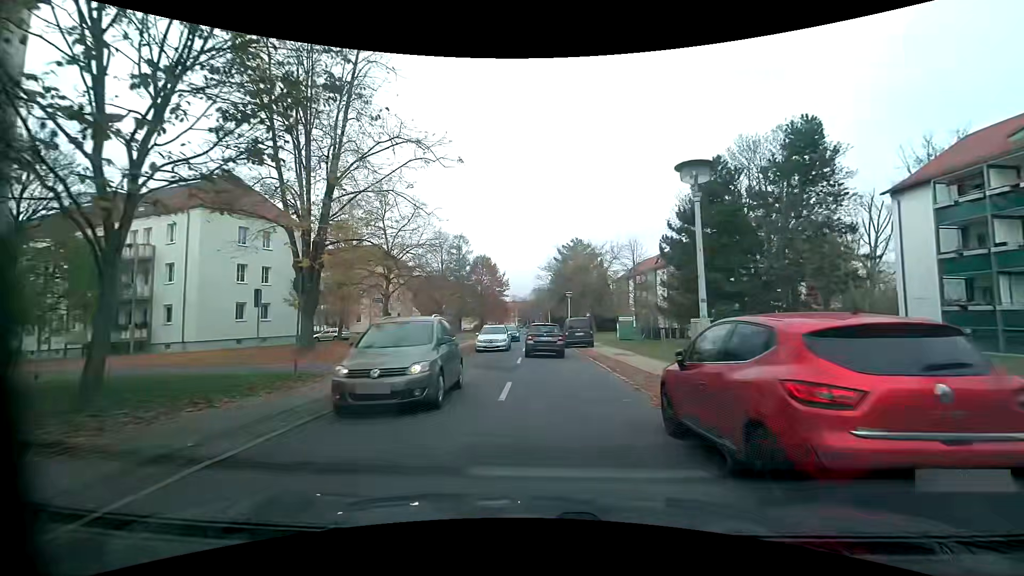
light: Day
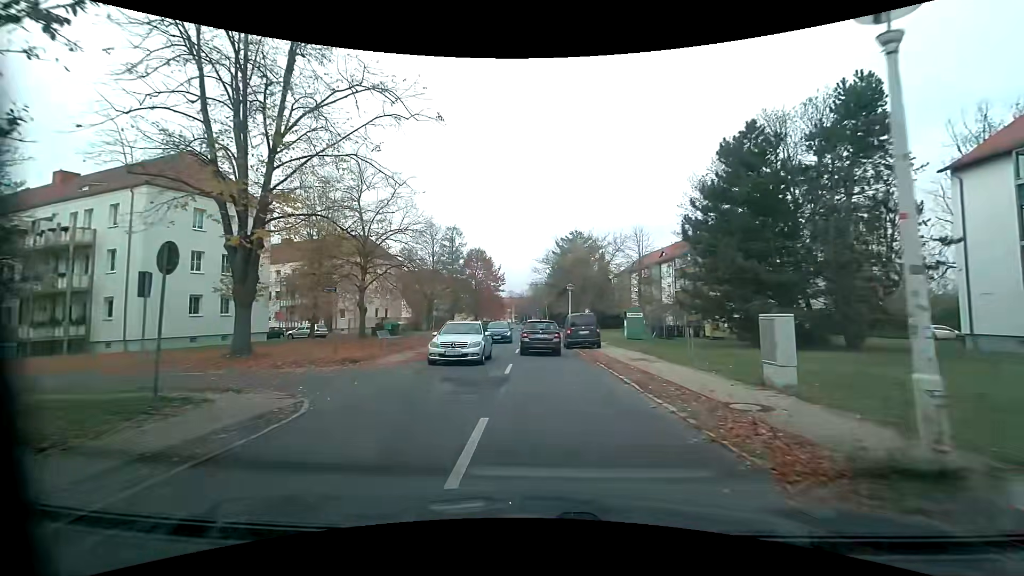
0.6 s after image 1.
(0.0, +4.9) m; 0°
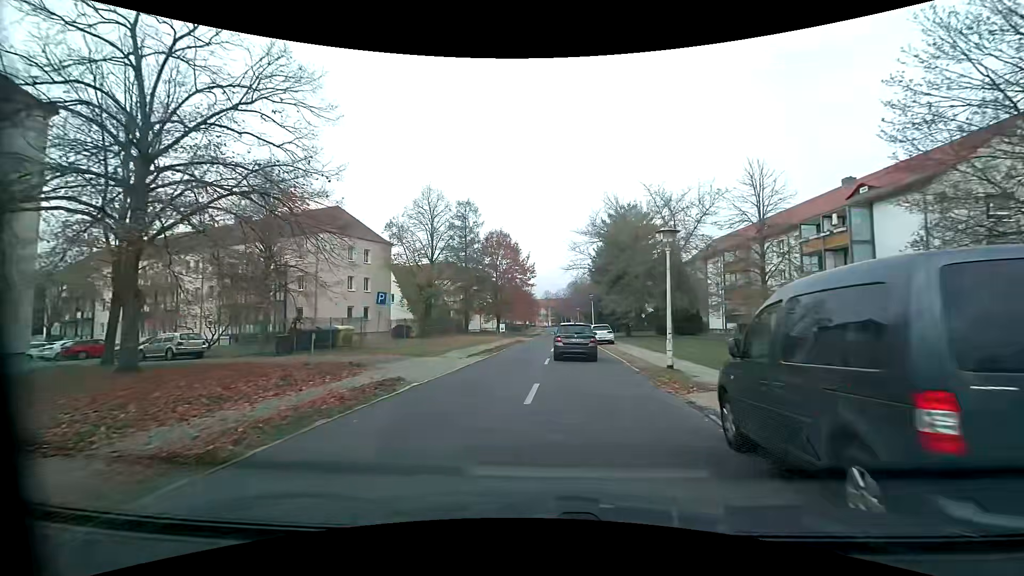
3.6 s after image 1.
(-0.1, +22.4) m; -5°
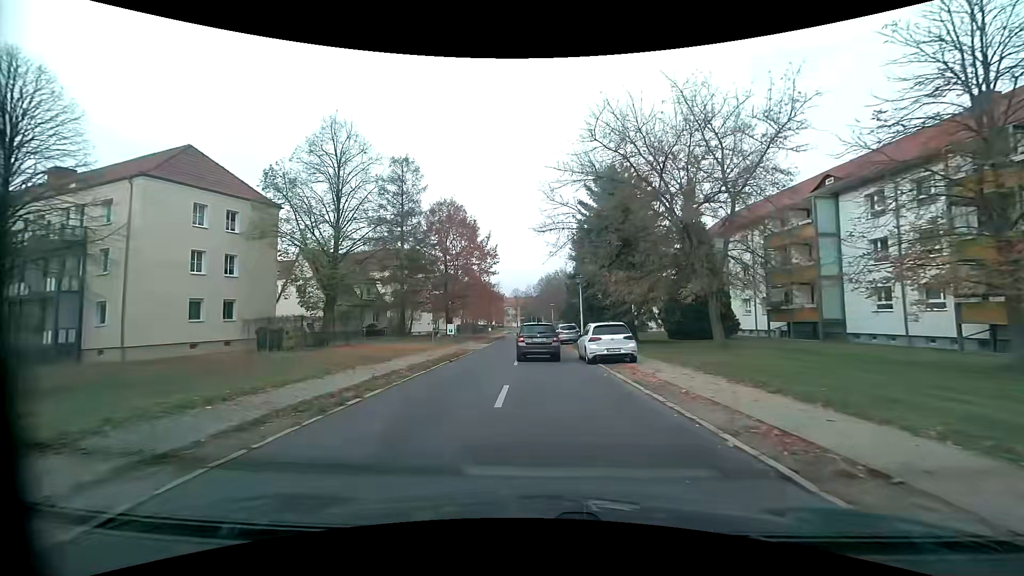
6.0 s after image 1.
(+1.0, +18.5) m; +5°
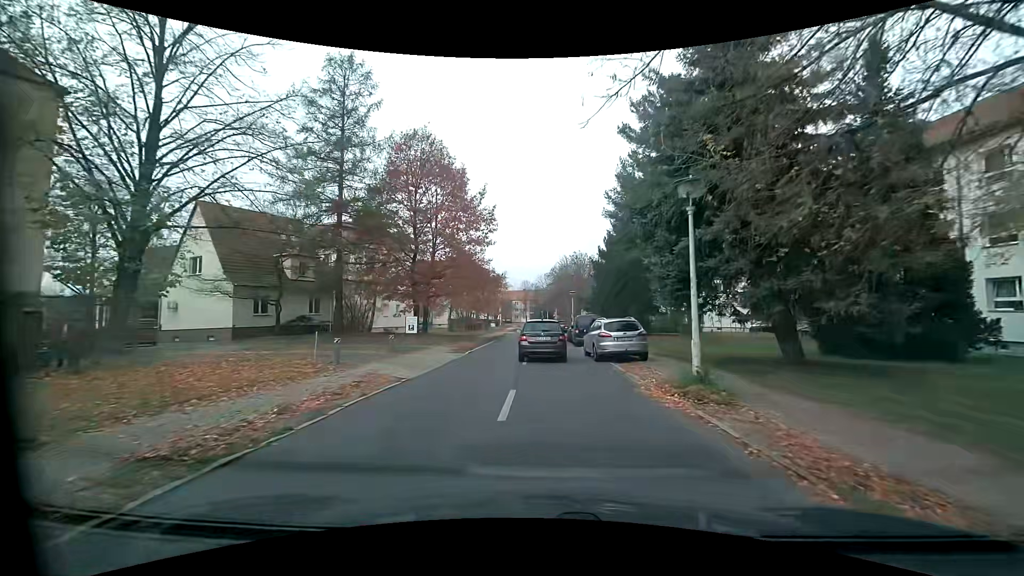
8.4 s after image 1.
(-0.6, +19.5) m; -2°
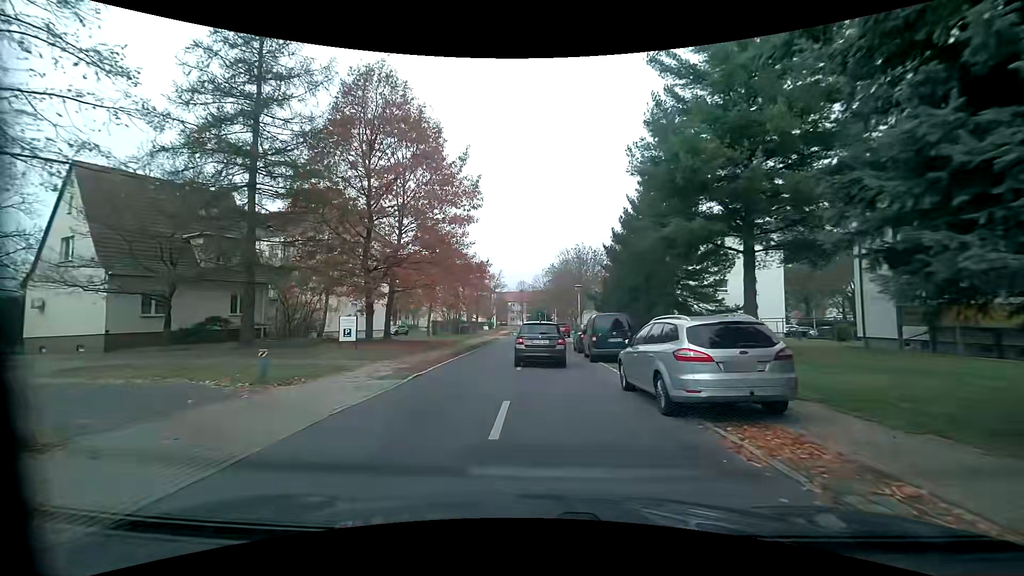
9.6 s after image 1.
(+0.1, +10.0) m; +1°
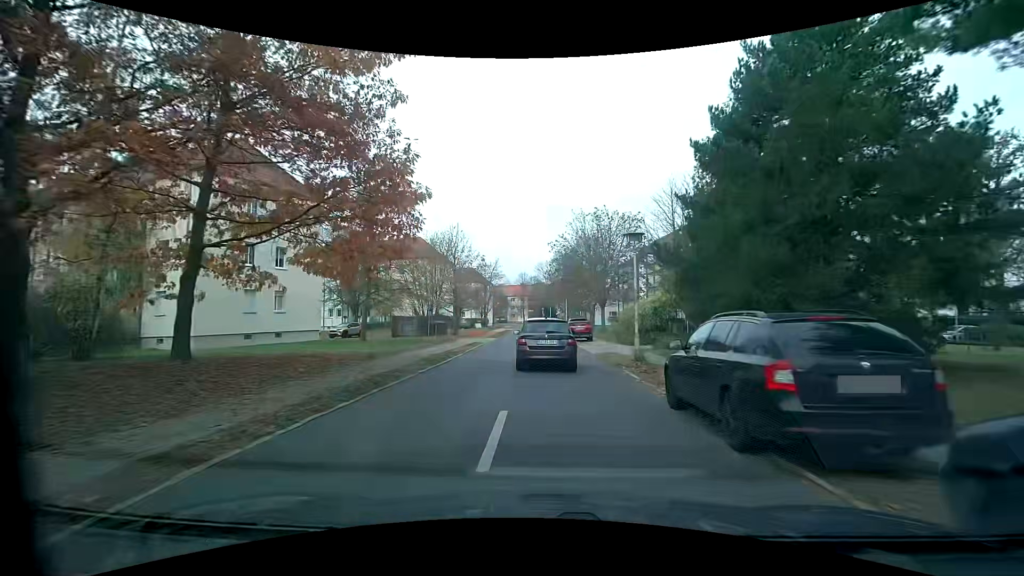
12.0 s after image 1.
(-0.3, +19.4) m; -1°
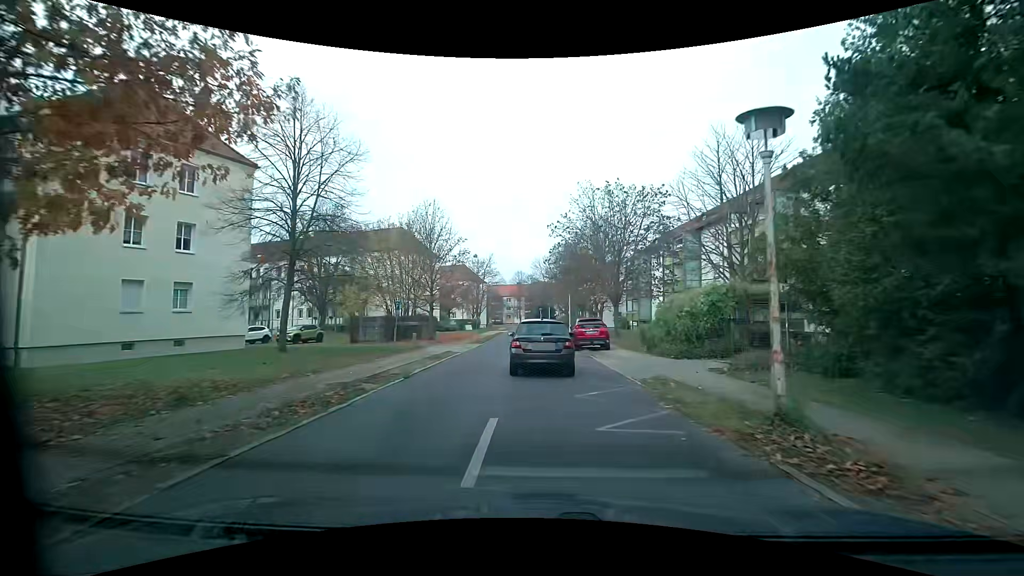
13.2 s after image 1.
(+0.1, +9.3) m; +1°
(0, +10) (0, +20) (0, +30) (0, +40) (0, +50) (0, +60) (0, +70) (-1, +80) (-2, +90) (-2, +100) m
